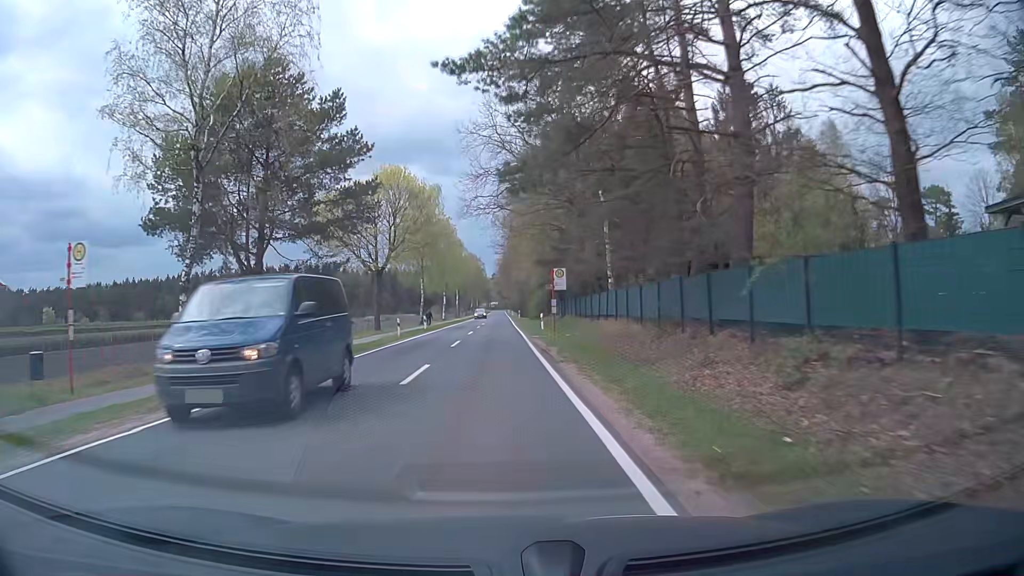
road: secondary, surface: asphalt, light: Day
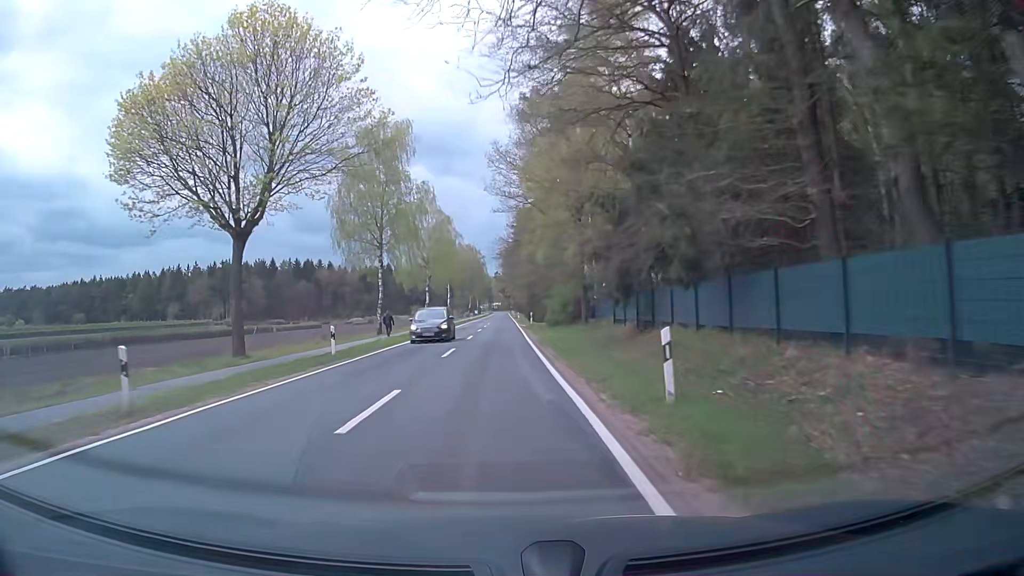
(-0.5, +29.1) m; -1°
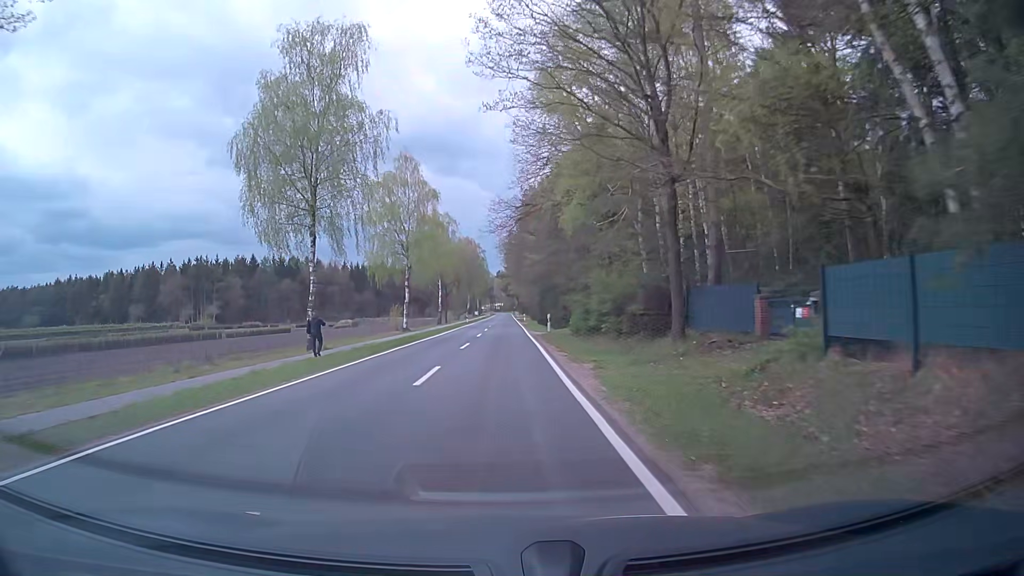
(-0.2, +19.3) m; 0°
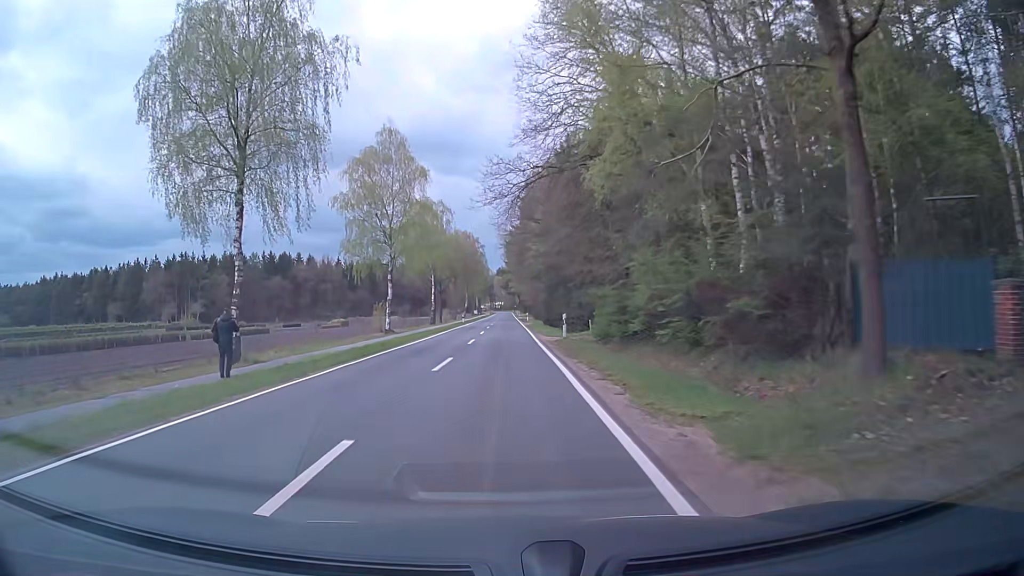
(0.0, +9.6) m; -1°
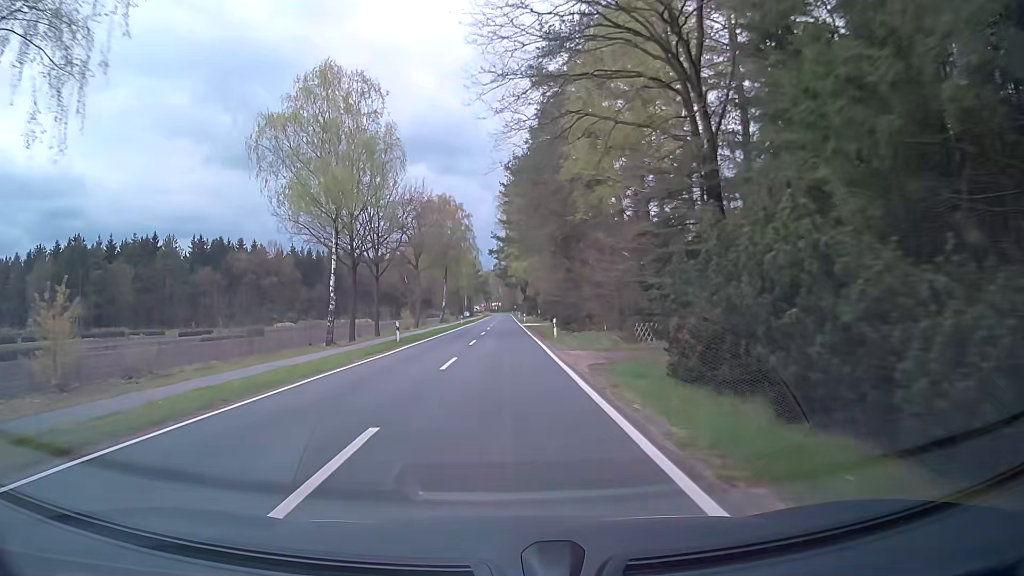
(+0.5, +47.9) m; +1°
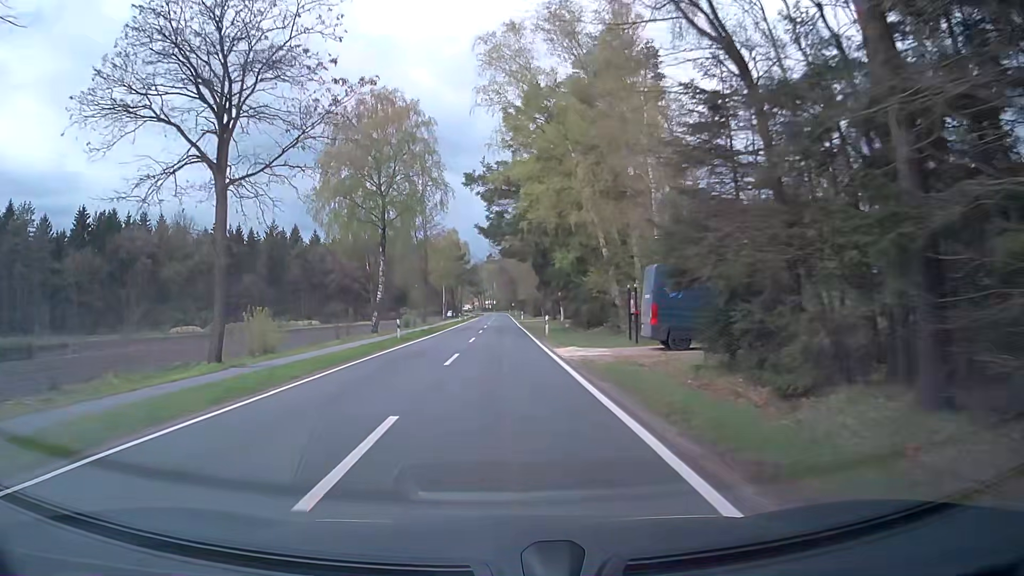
(-0.1, +48.0) m; 0°
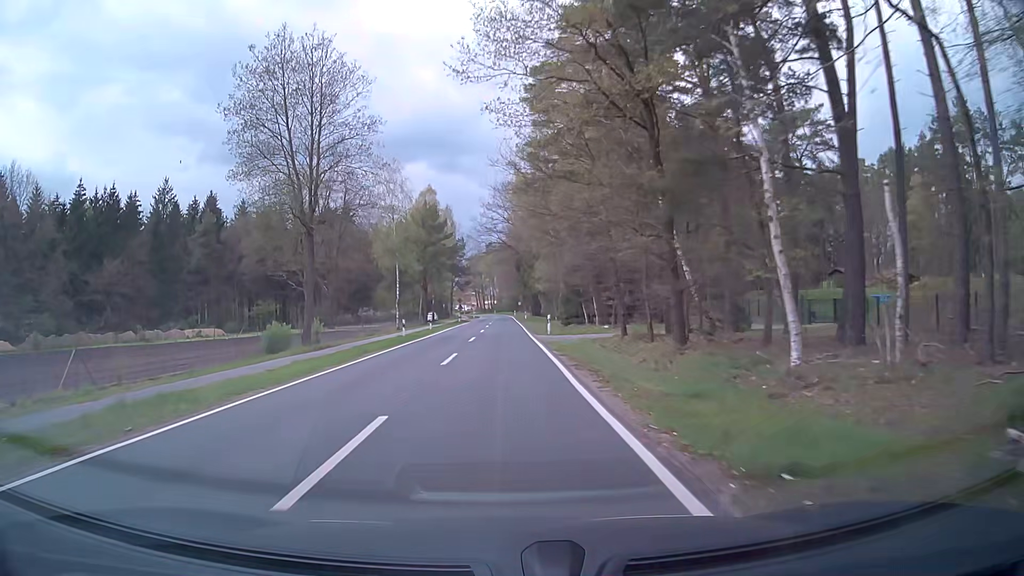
(+0.1, +48.8) m; 0°
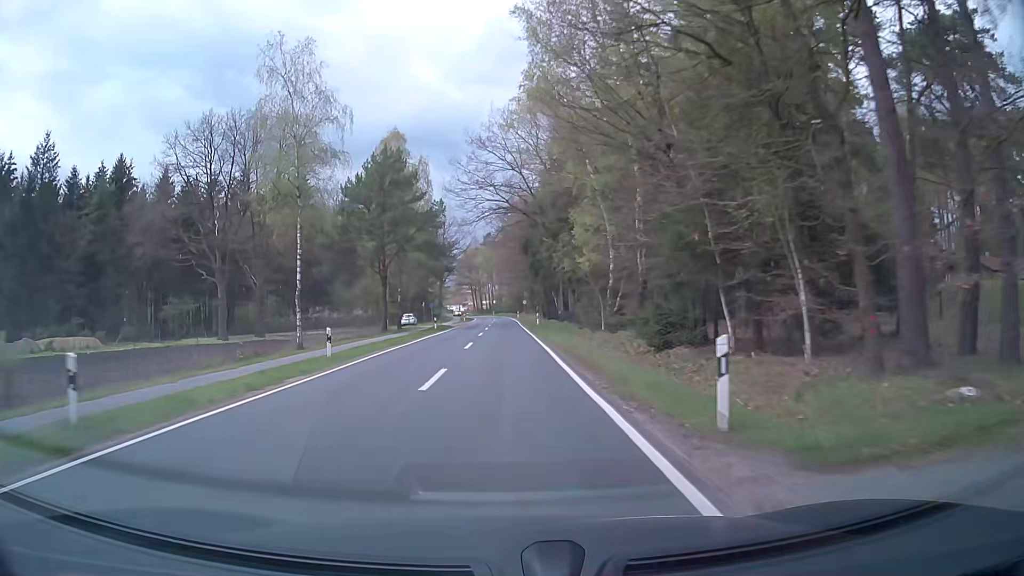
(-0.2, +29.7) m; 0°
(0, +10) (0, +20) (0, +30) (0, +40) (0, +50) (0, +60) (0, +70) (0, +80) (0, +90) (0, +100) m
